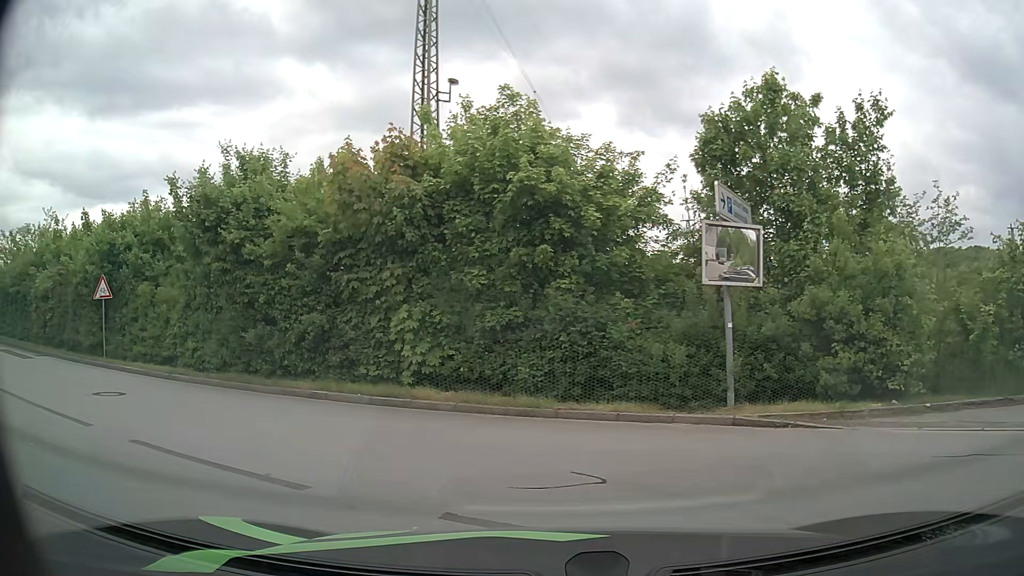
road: residential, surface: asphalt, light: Day
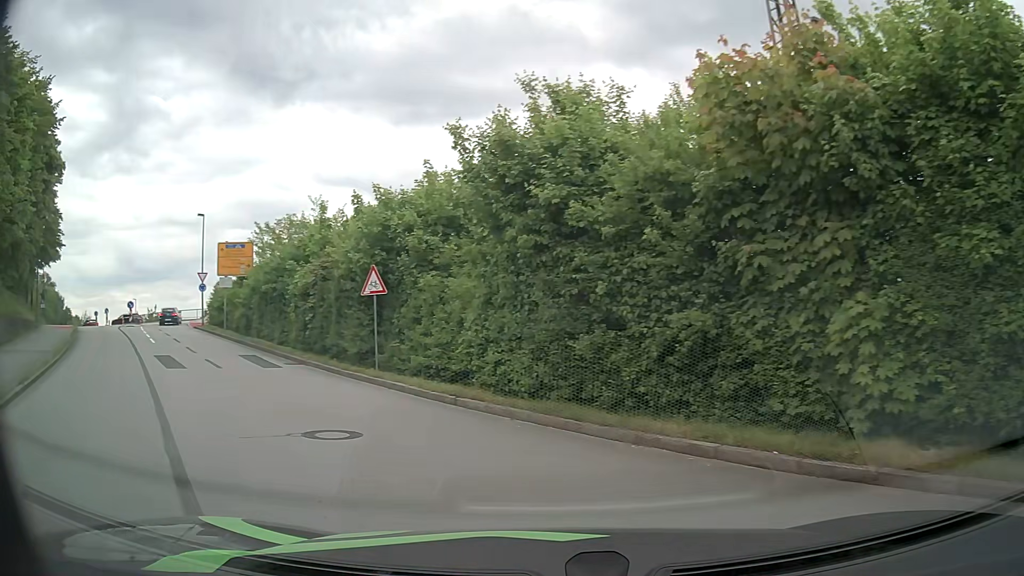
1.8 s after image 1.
(-1.4, +5.4) m; -29°
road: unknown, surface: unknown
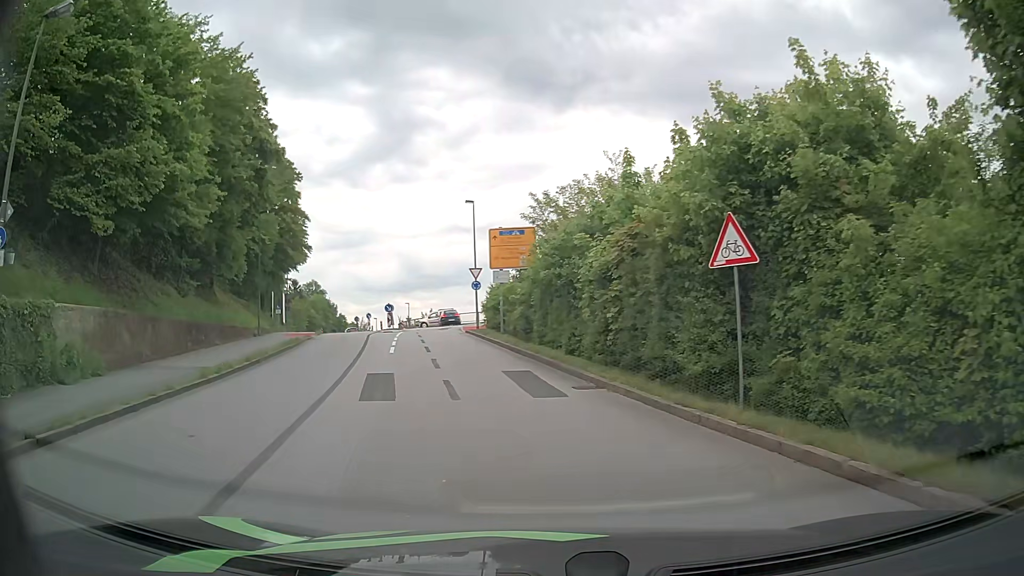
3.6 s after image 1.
(-2.1, +7.7) m; -26°
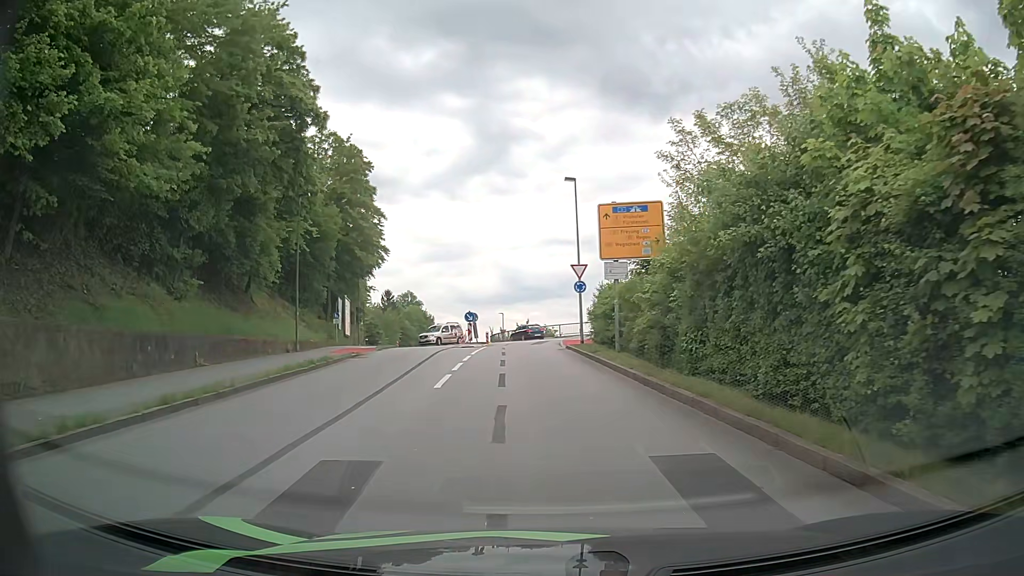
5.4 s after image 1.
(-1.0, +9.8) m; -8°
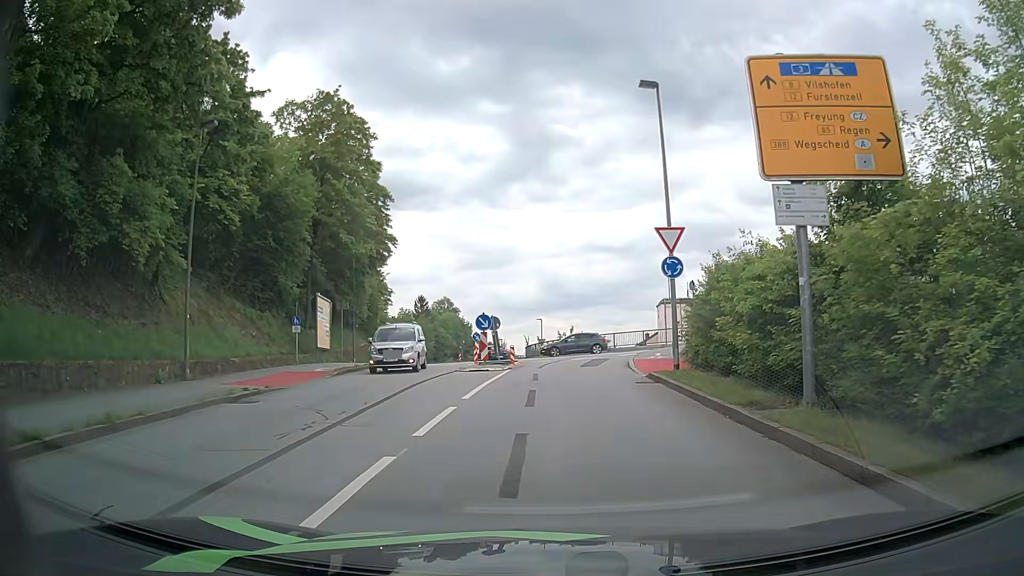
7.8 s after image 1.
(-0.7, +14.2) m; -4°
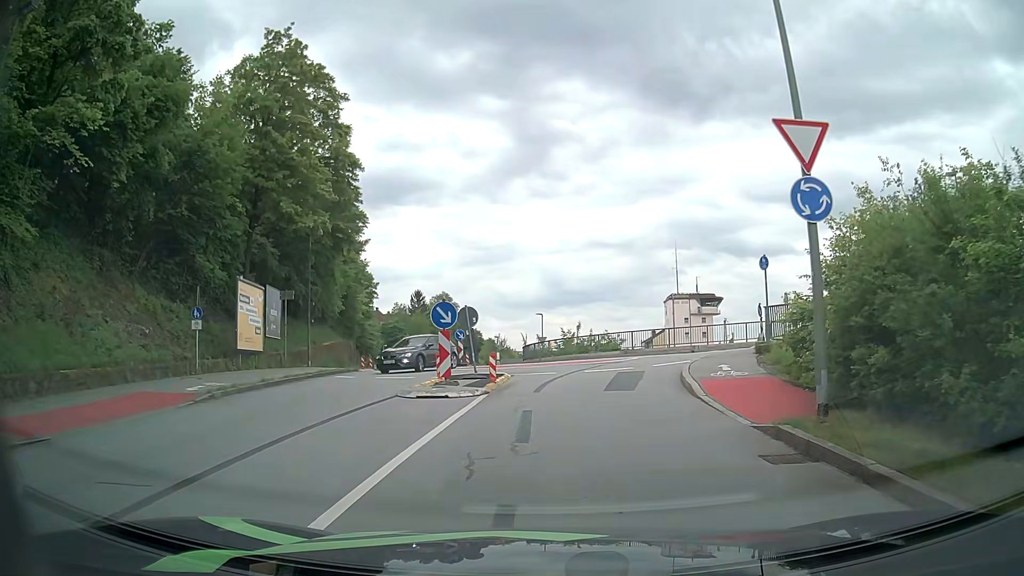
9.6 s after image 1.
(-0.1, +9.5) m; -1°
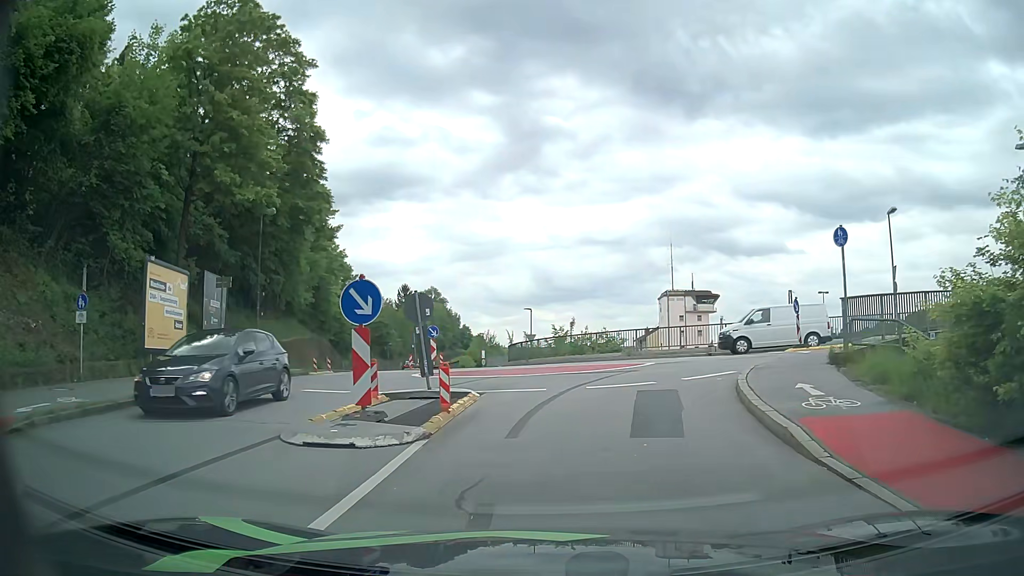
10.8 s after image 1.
(+0.1, +5.9) m; +2°
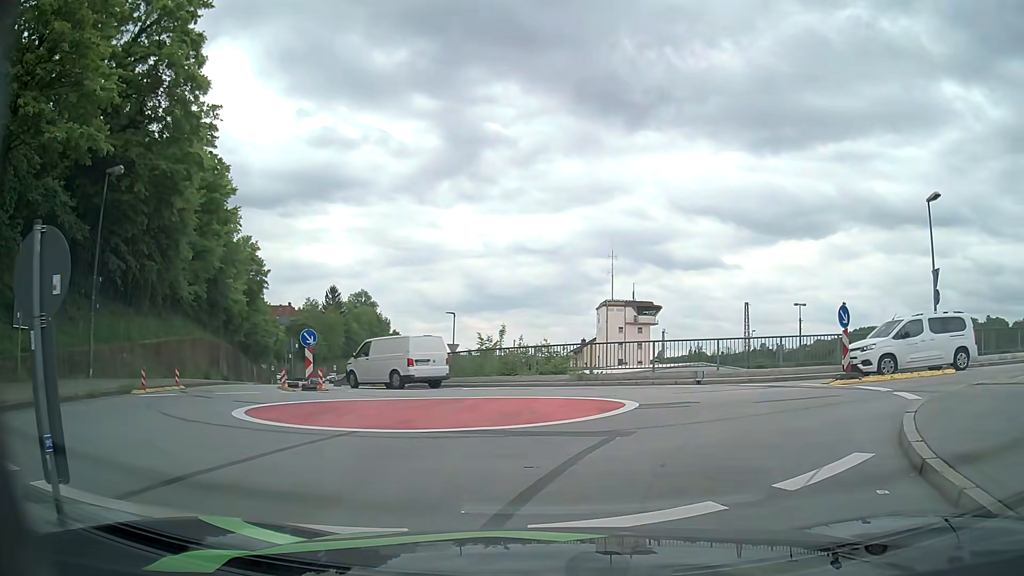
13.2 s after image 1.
(+0.2, +9.0) m; +5°
(+2, +10) (+1, +19) (-6, +27) (-11, +35) (-15, +44) (-18, +54) (-22, +63) (-25, +73) (-28, +82) (-31, +92) m
